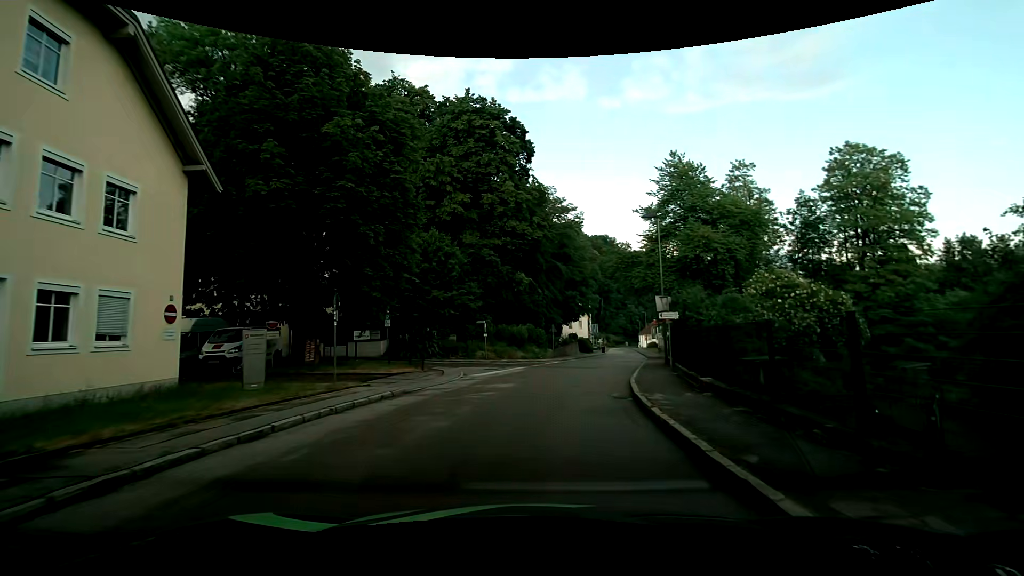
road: residential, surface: asphalt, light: Day
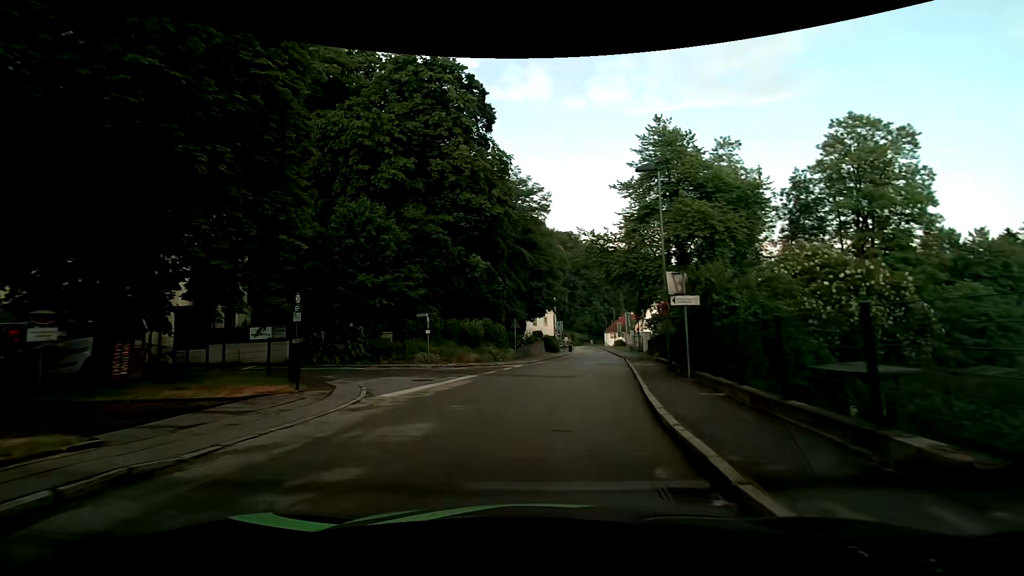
(+0.3, +8.1) m; +4°
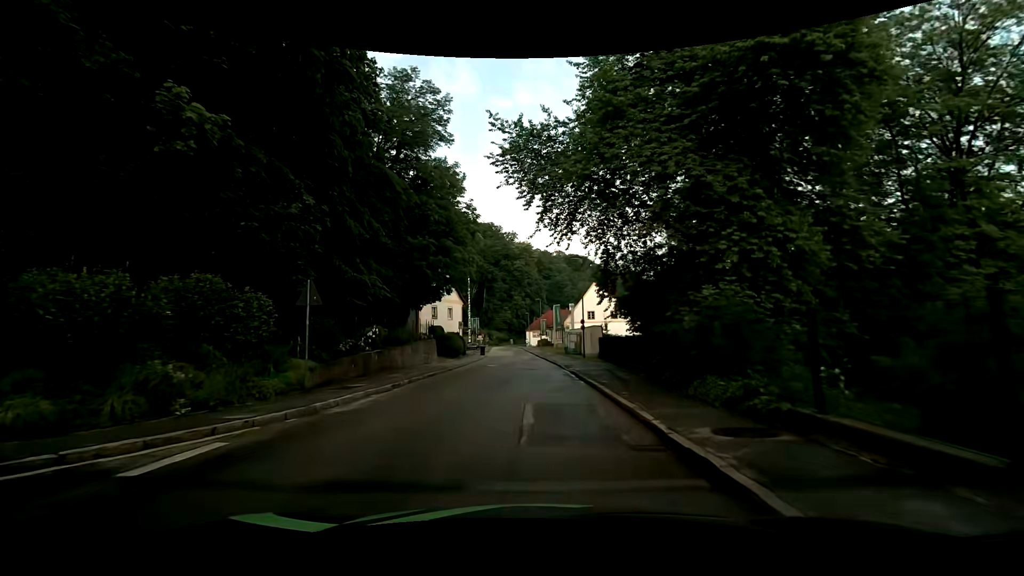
(+2.3, +22.3) m; +9°
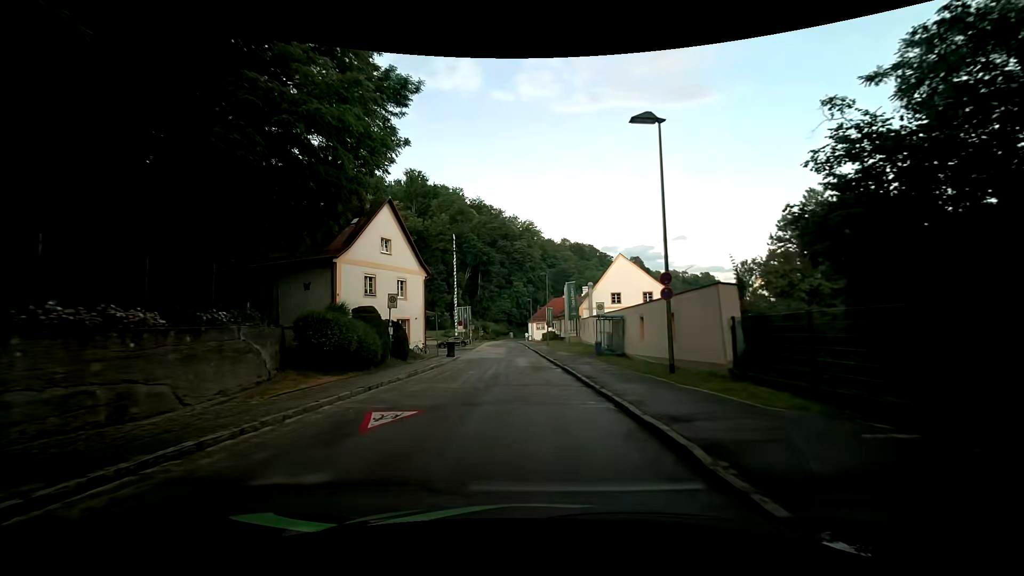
(-0.1, +24.0) m; +1°
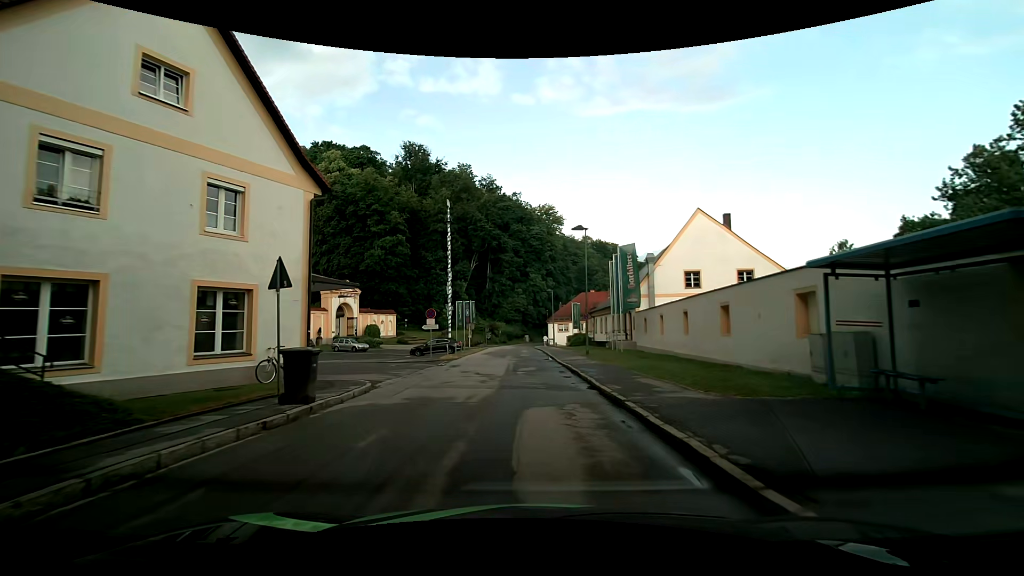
(-0.9, +24.2) m; -3°
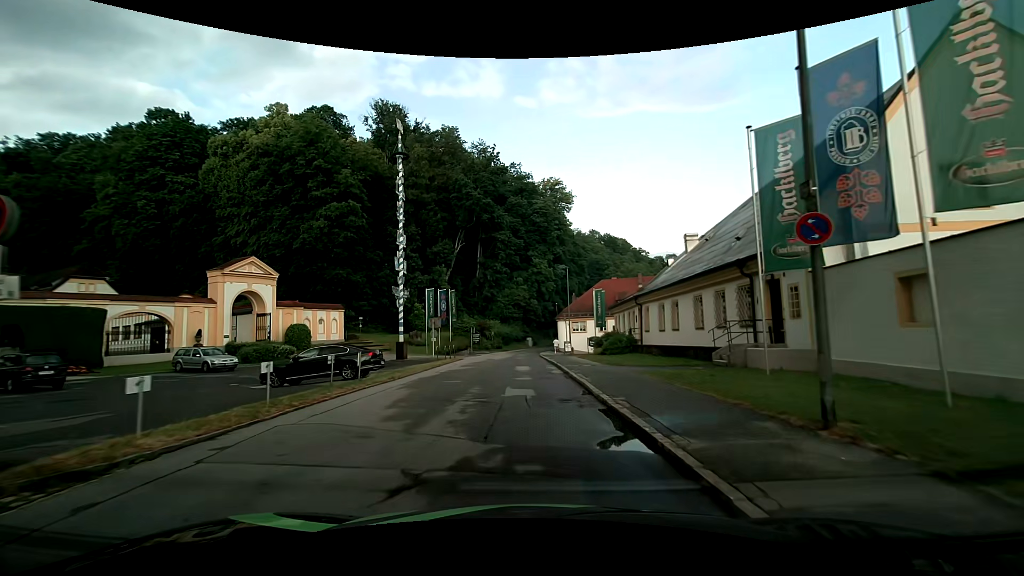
(0.0, +25.3) m; 0°
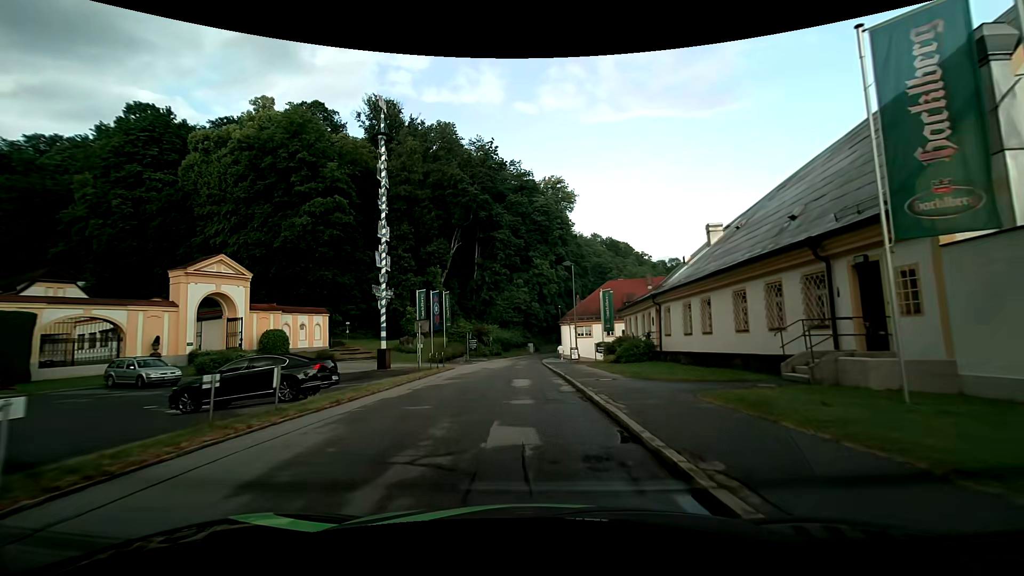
(0.0, +5.0) m; 0°
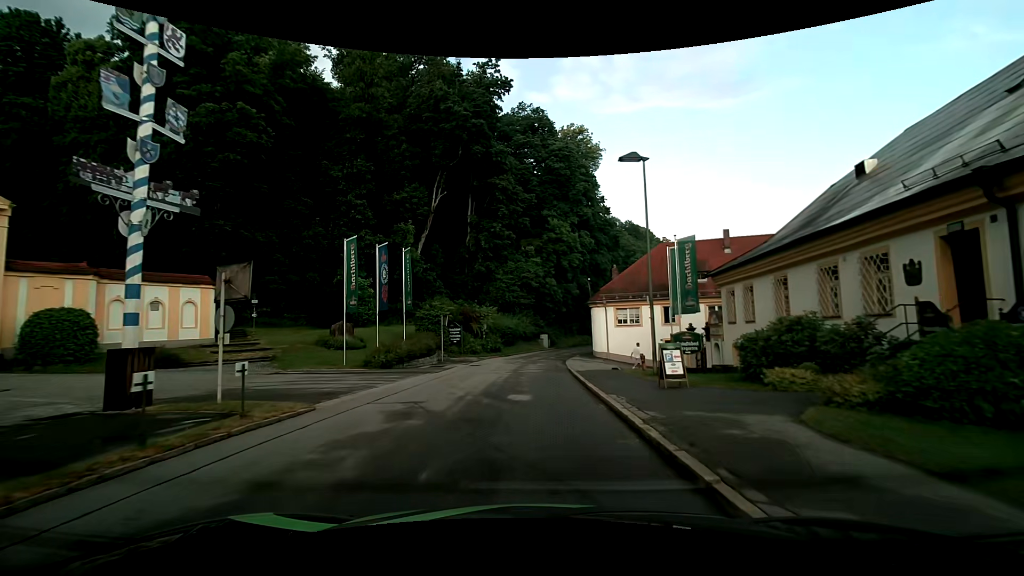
(-0.2, +22.4) m; -1°
(0, +10) (0, +20) (0, +30) (+1, +40) (+3, +50) (+7, +59) (+11, +68) (+14, +78) (+18, +87) (+22, +96) m
